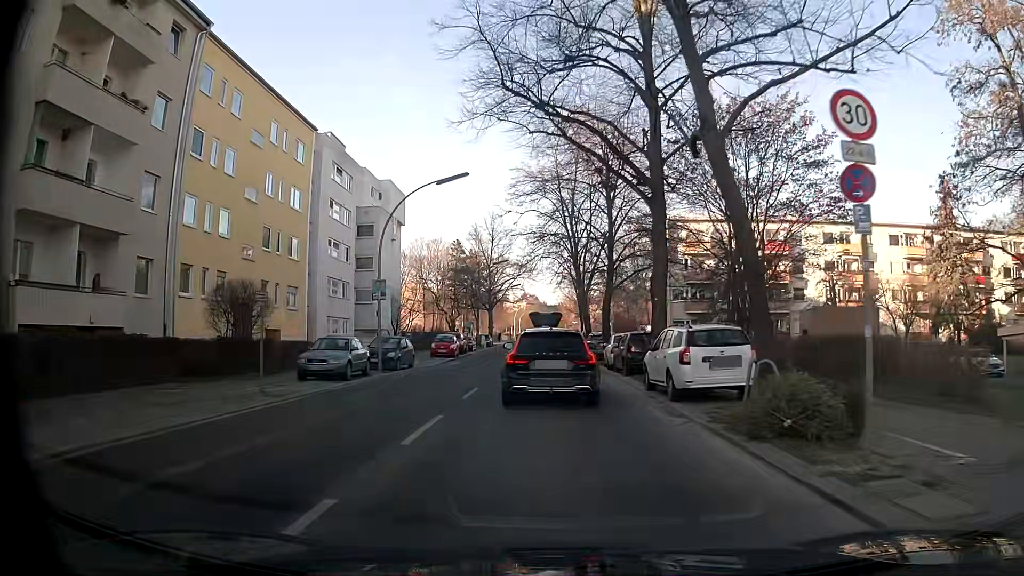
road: tertiary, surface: asphalt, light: Day
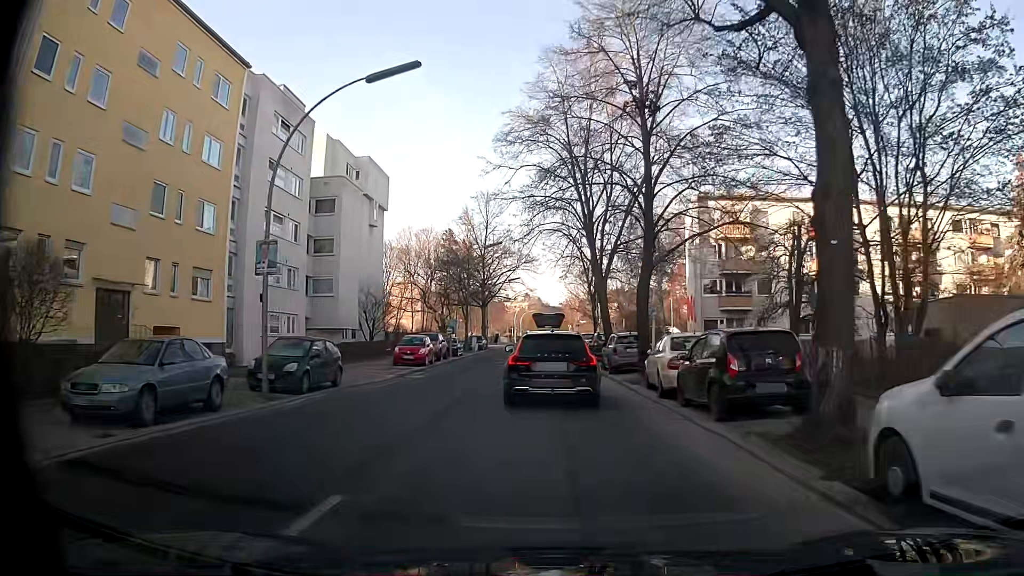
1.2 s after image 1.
(0.0, +11.9) m; 0°
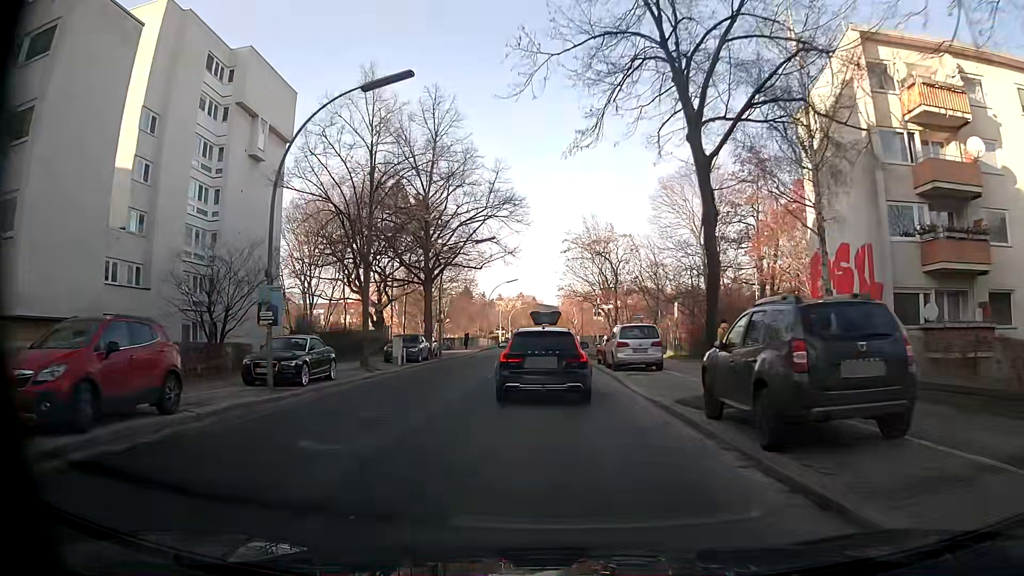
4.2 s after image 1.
(+0.1, +31.0) m; 0°
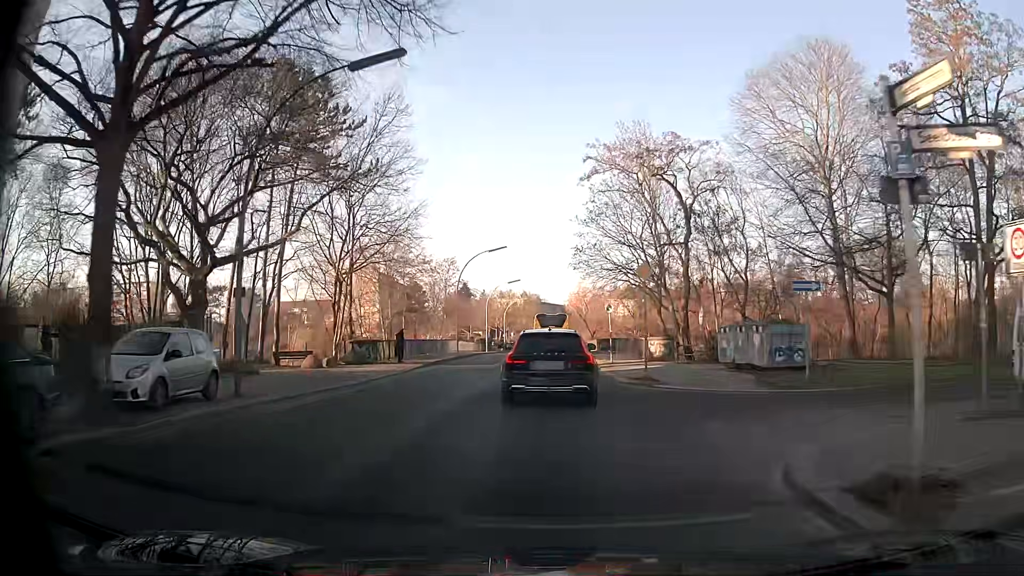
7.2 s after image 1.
(0.0, +30.8) m; 0°
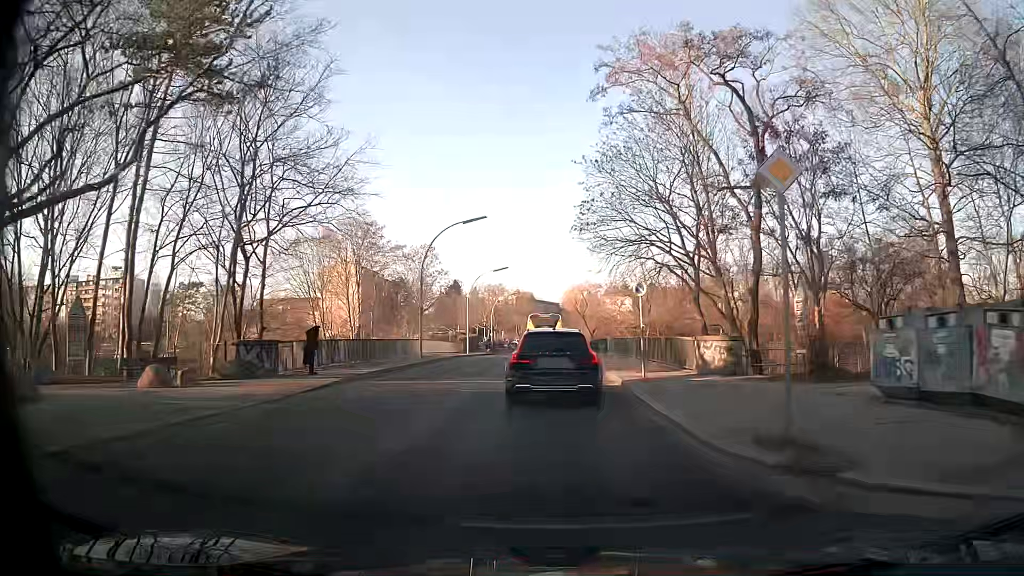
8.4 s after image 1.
(+0.1, +12.2) m; +1°
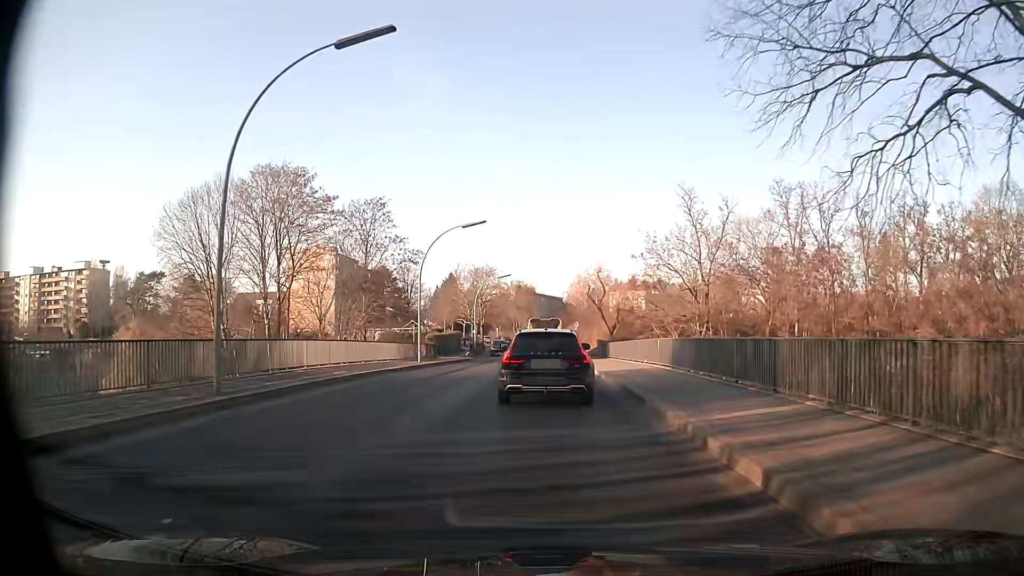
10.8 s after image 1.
(0.0, +24.2) m; -1°
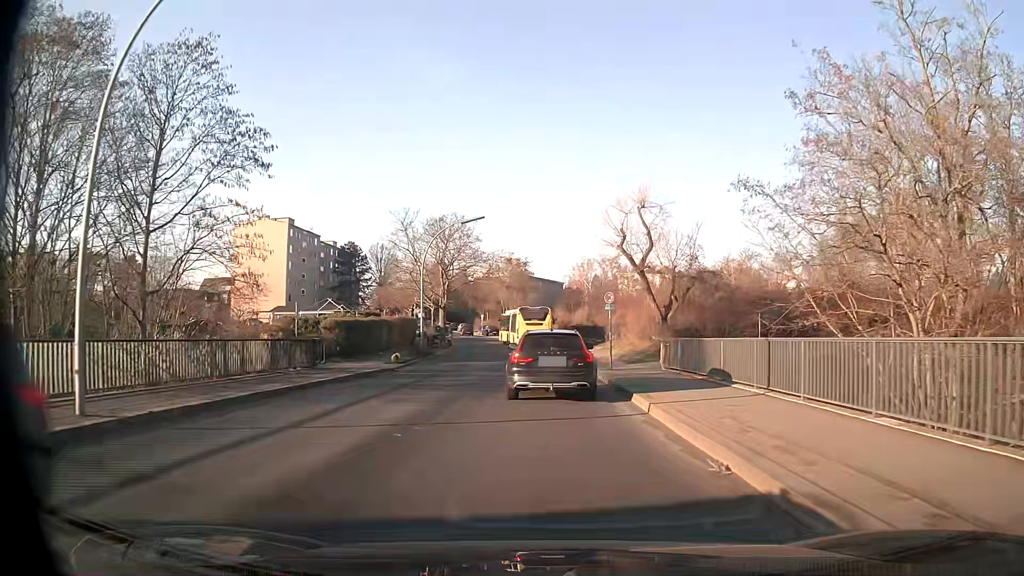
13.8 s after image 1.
(0.0, +29.0) m; 0°
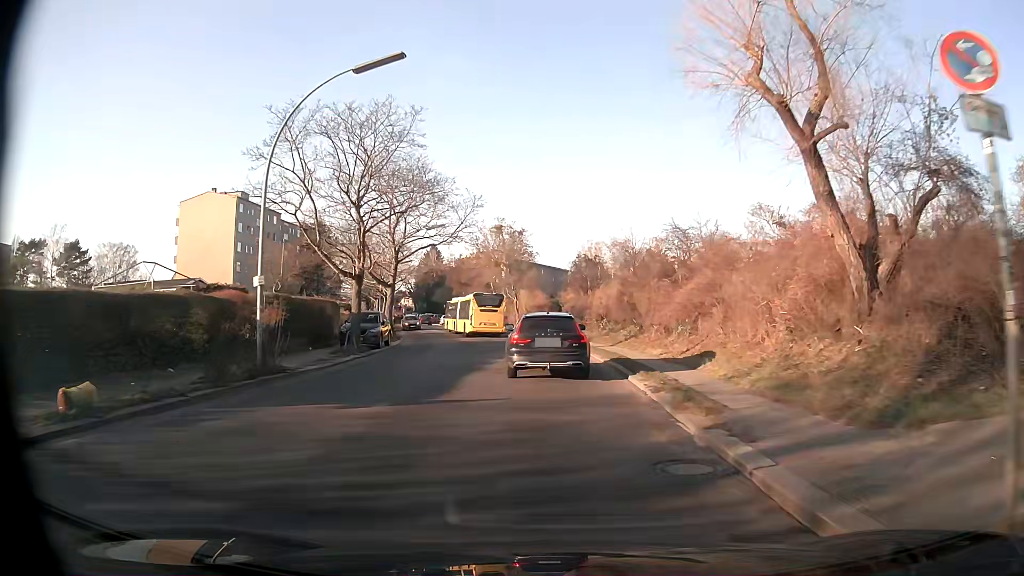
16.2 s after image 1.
(-0.1, +23.2) m; -1°
(0, +10) (0, +20) (0, +30) (-2, +40) (-4, +50) (-6, +59) (-9, +69) (-11, +79) (-14, +88) (-17, +98) m
